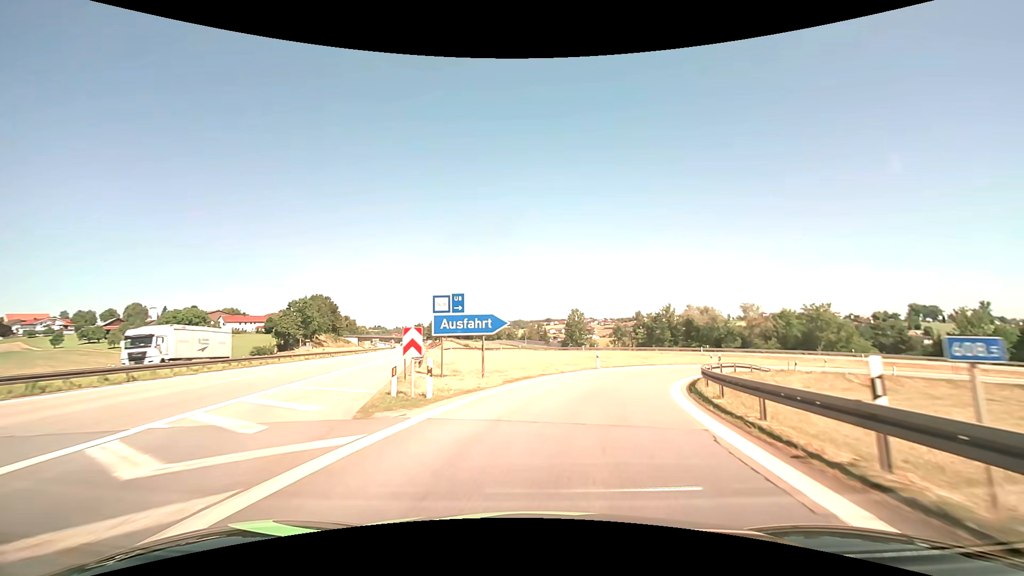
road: motorway_link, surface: asphalt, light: Day
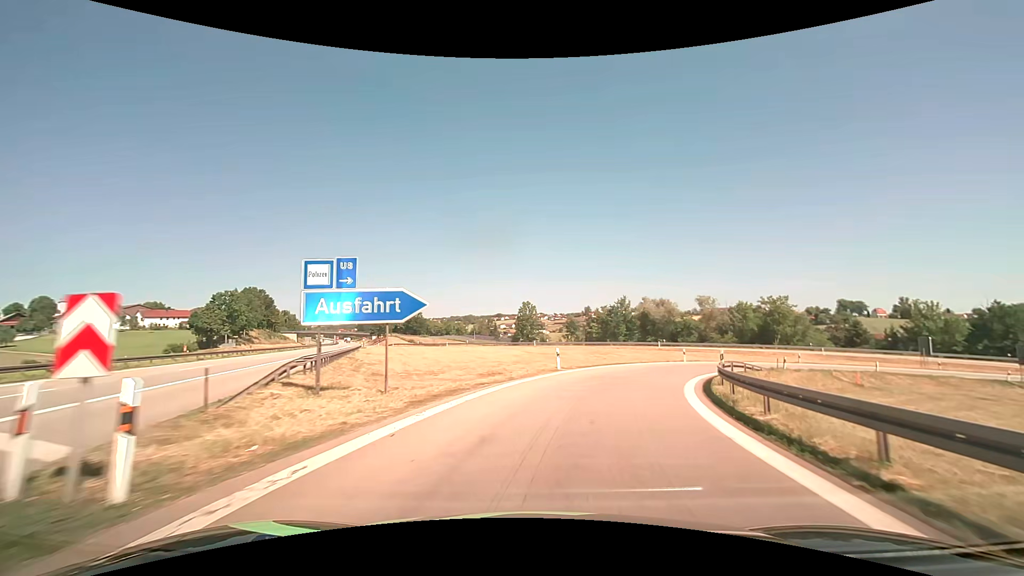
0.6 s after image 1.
(+0.4, +8.1) m; +6°
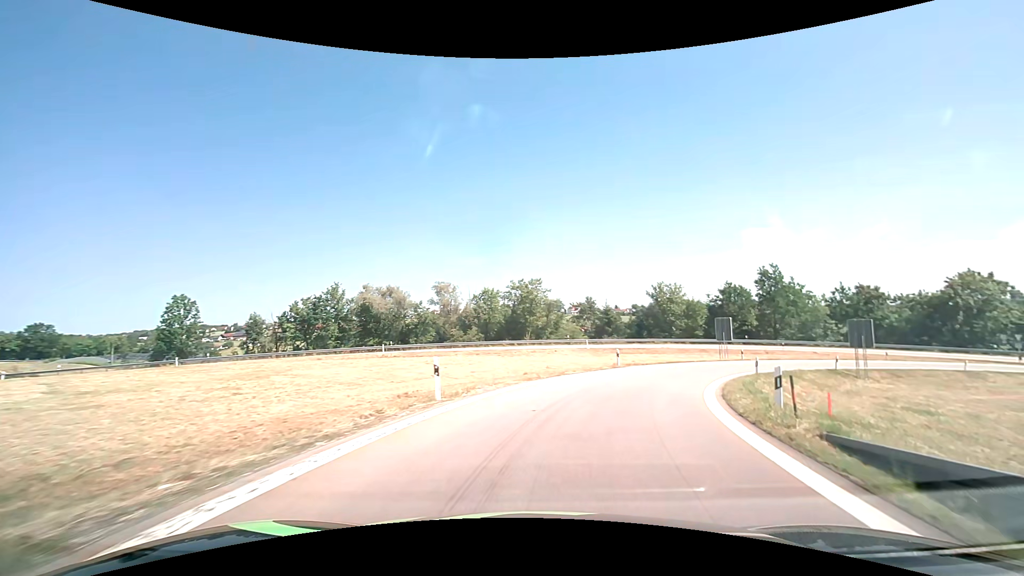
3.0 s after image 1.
(+7.4, +29.3) m; +30°
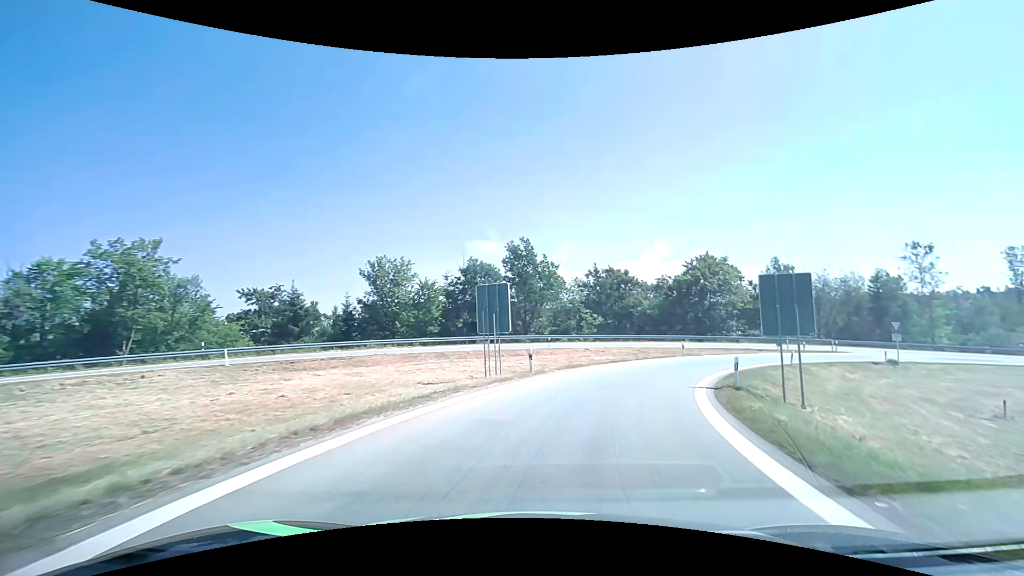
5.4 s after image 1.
(+7.2, +26.5) m; +30°
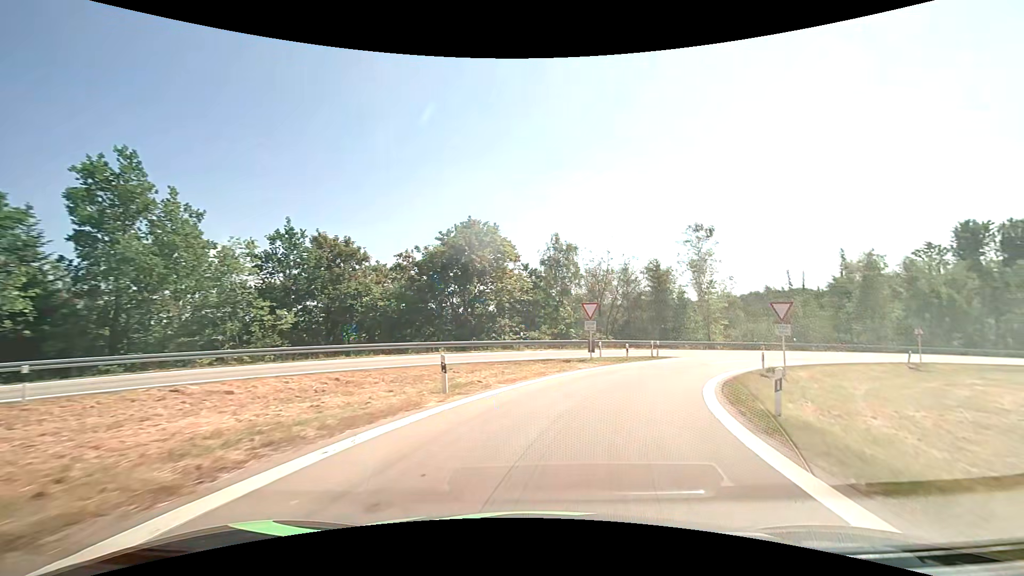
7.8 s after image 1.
(+6.5, +25.7) m; +28°
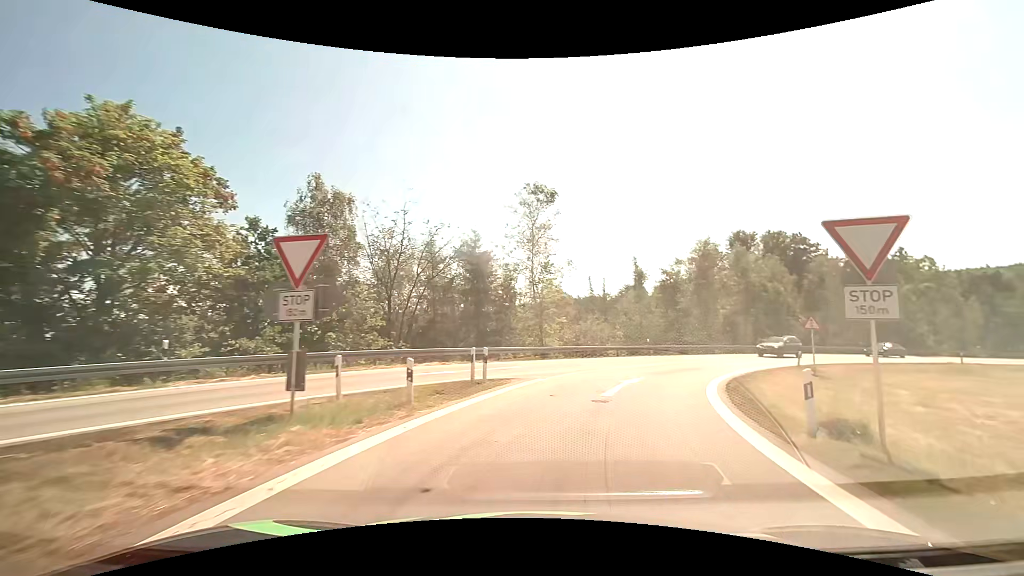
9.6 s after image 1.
(+3.5, +19.0) m; +21°
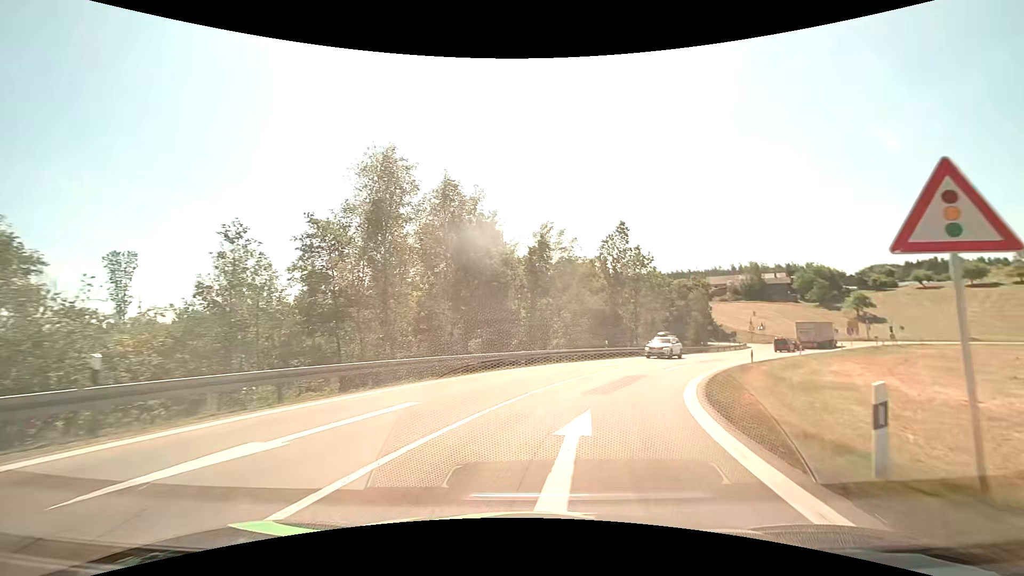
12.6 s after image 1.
(+9.4, +29.3) m; +35°
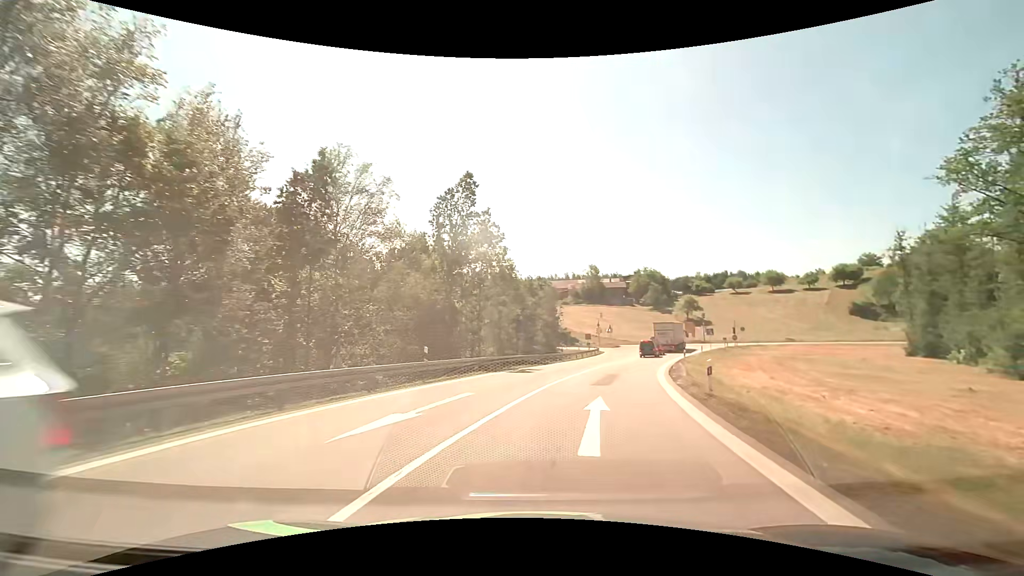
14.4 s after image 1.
(+2.9, +17.9) m; +17°
